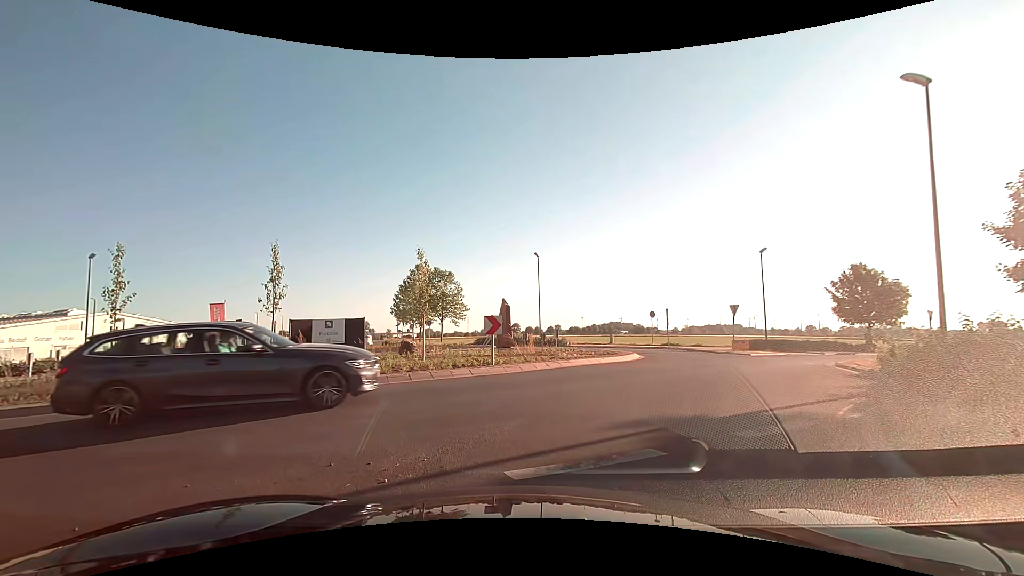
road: secondary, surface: asphalt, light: Day
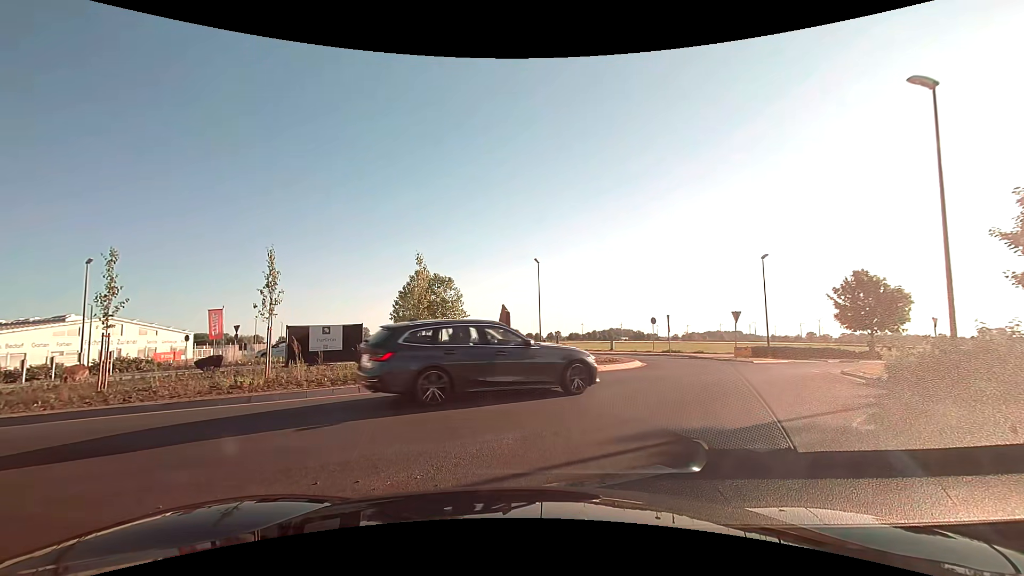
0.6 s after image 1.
(0.0, +0.4) m; 0°
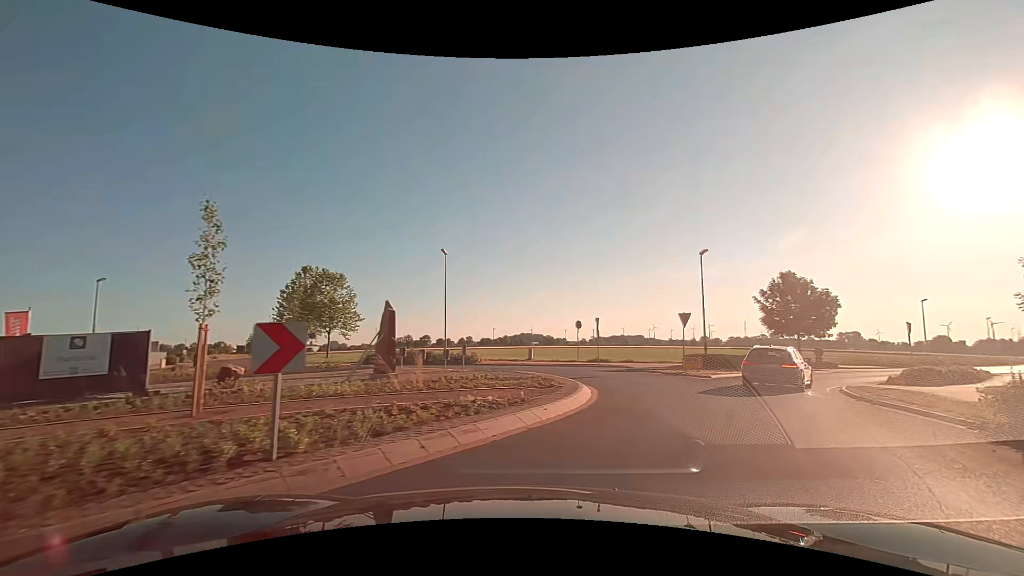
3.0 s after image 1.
(+0.3, +8.5) m; +10°
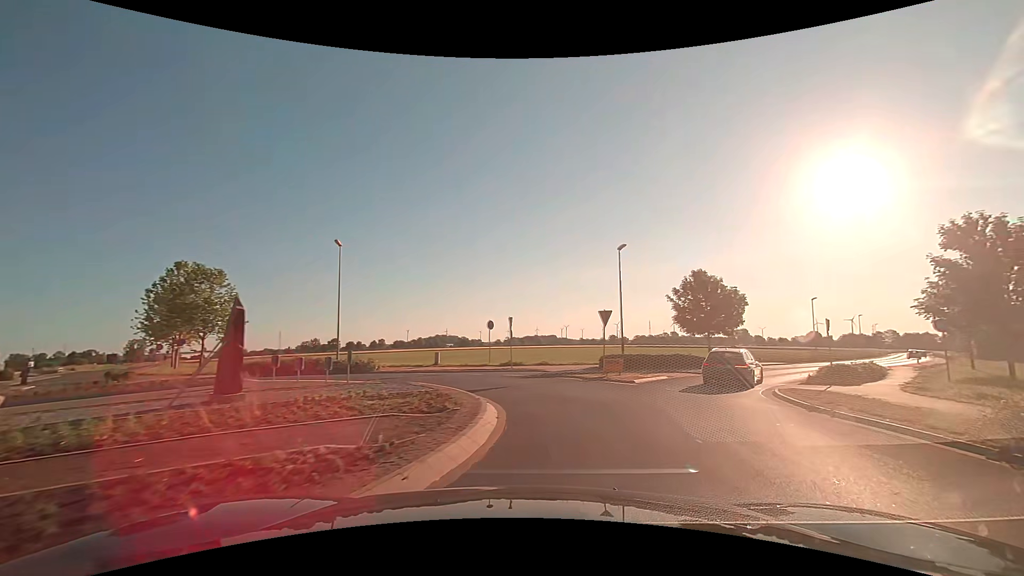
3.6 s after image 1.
(+0.3, +3.8) m; +9°
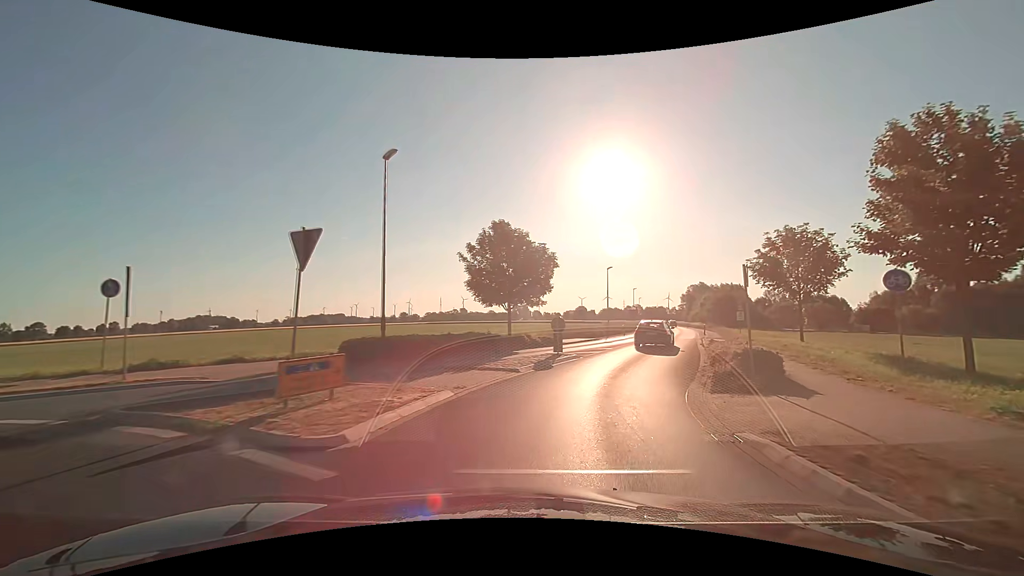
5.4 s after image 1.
(+3.4, +14.6) m; +23°
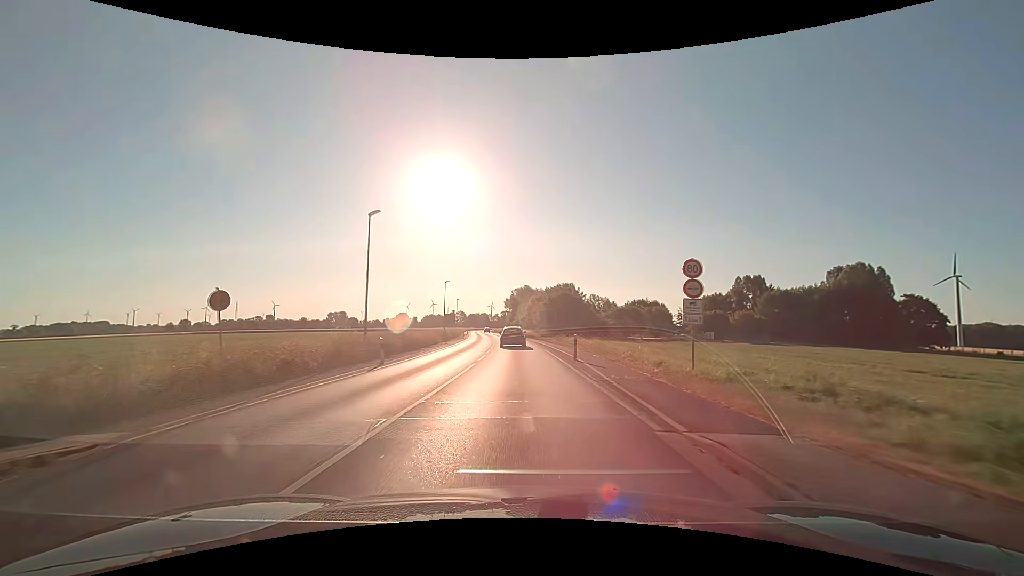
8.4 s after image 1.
(+8.8, +33.2) m; +19°
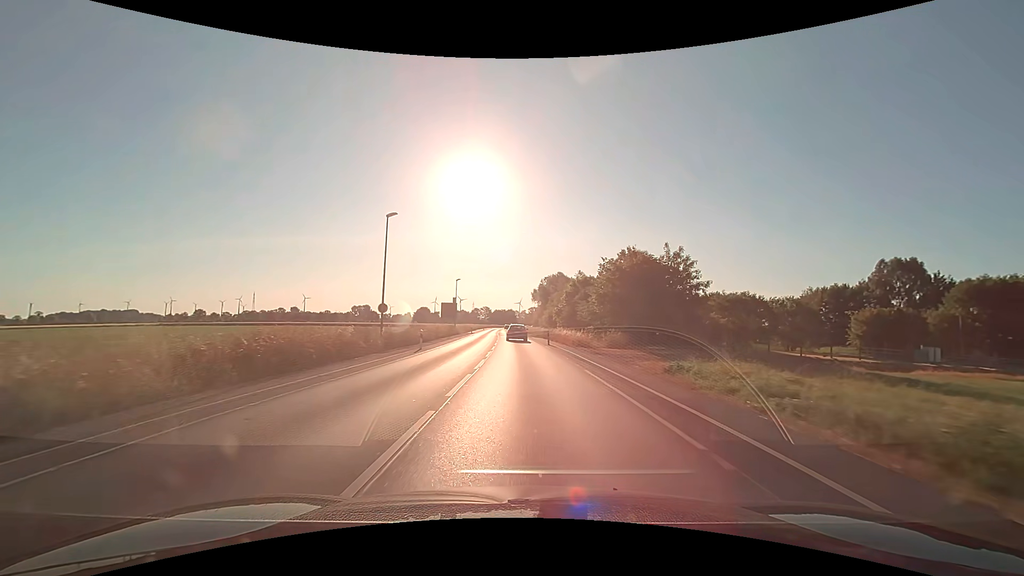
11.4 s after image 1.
(-0.8, +42.7) m; -3°
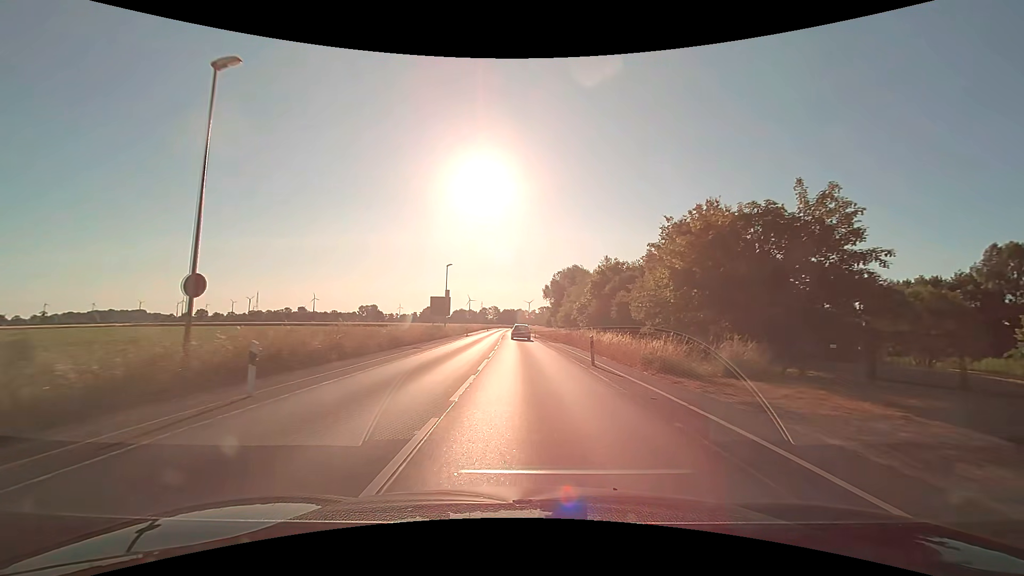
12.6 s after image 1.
(-0.3, +18.8) m; -1°
(0, +10) (0, +20) (0, +30) (0, +40) (-1, +50) (-1, +60) (-1, +70) (-2, +80) (-2, +90) (-2, +100) m
